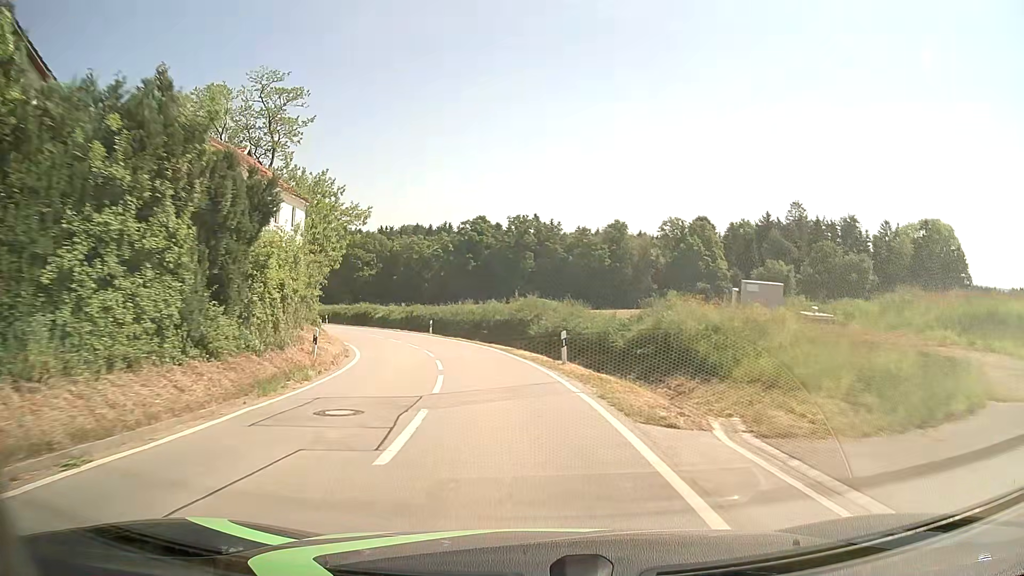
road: tertiary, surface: asphalt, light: Day
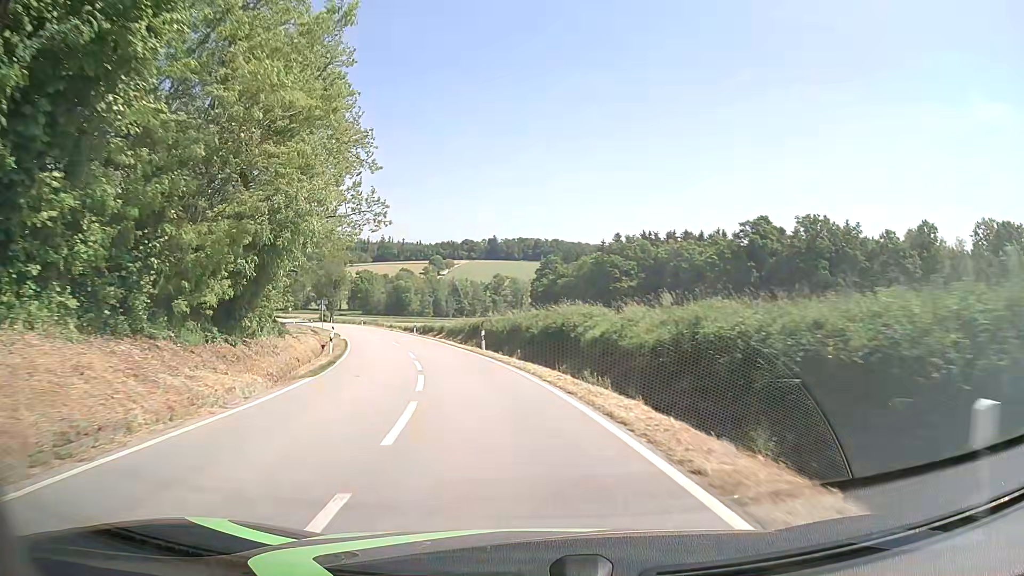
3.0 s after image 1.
(-7.3, +41.7) m; -23°
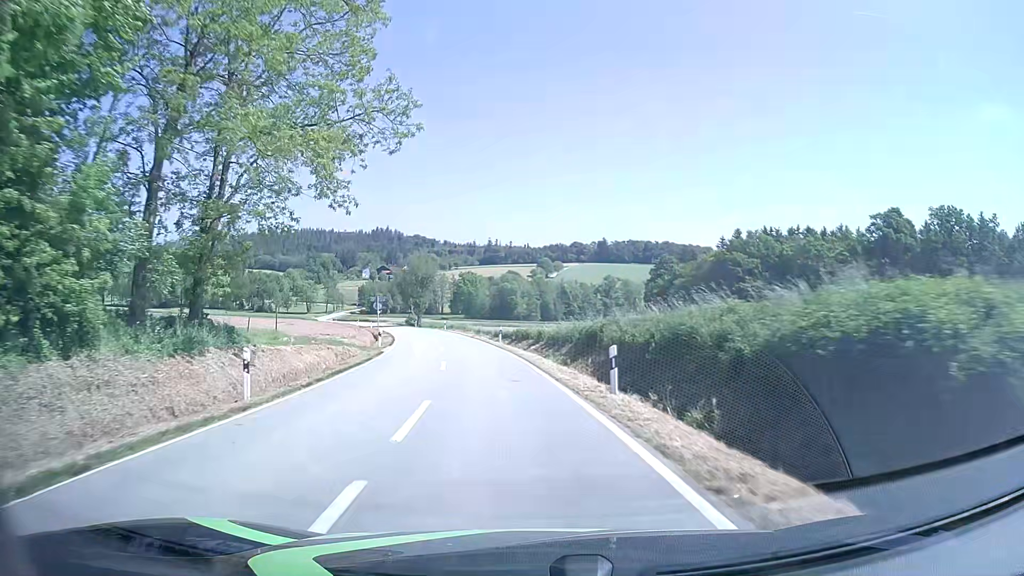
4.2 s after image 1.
(-1.5, +18.1) m; -8°
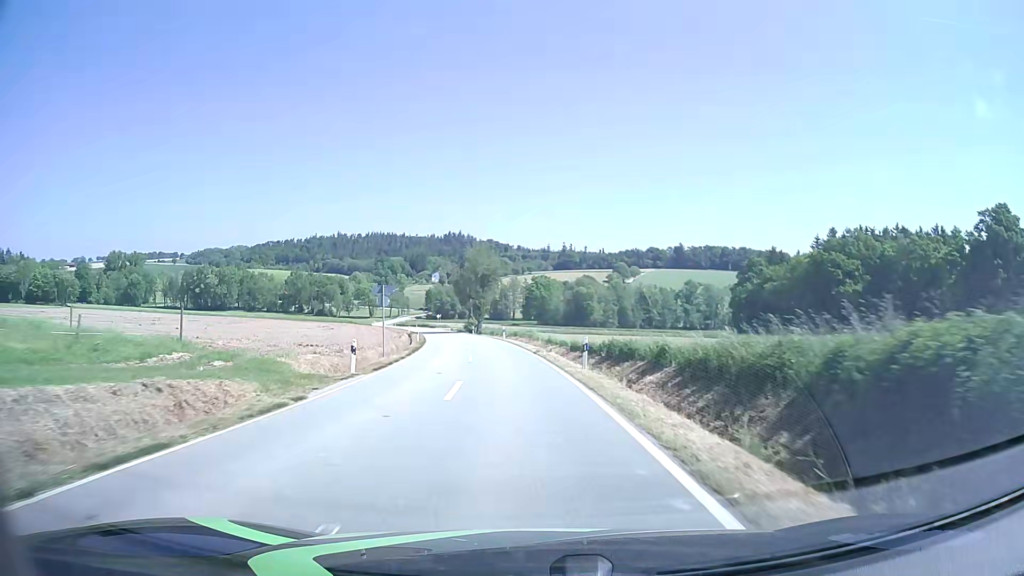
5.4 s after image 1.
(-1.4, +19.2) m; -7°
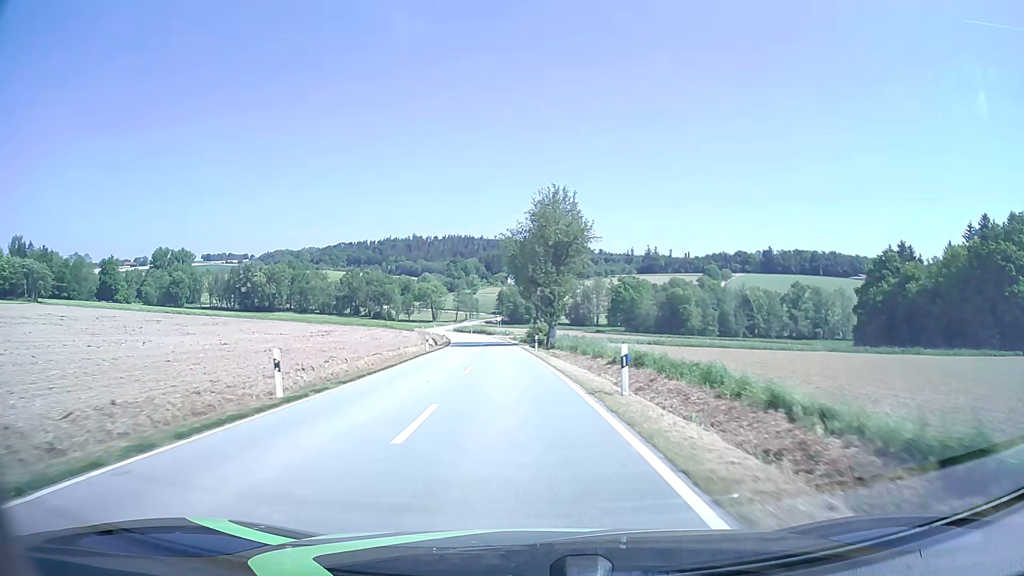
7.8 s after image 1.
(-2.7, +41.4) m; -7°
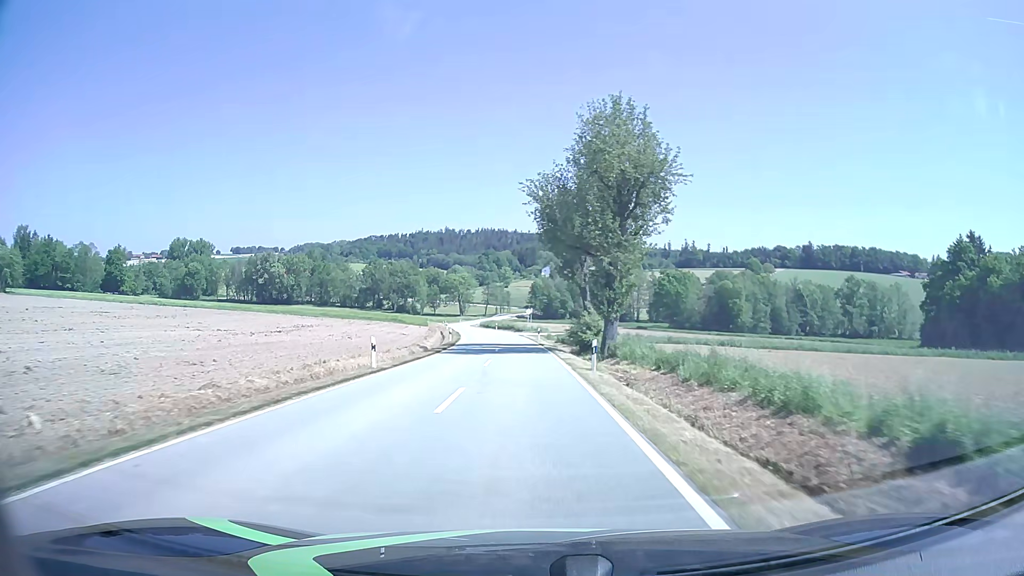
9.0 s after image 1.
(-0.6, +21.6) m; -3°
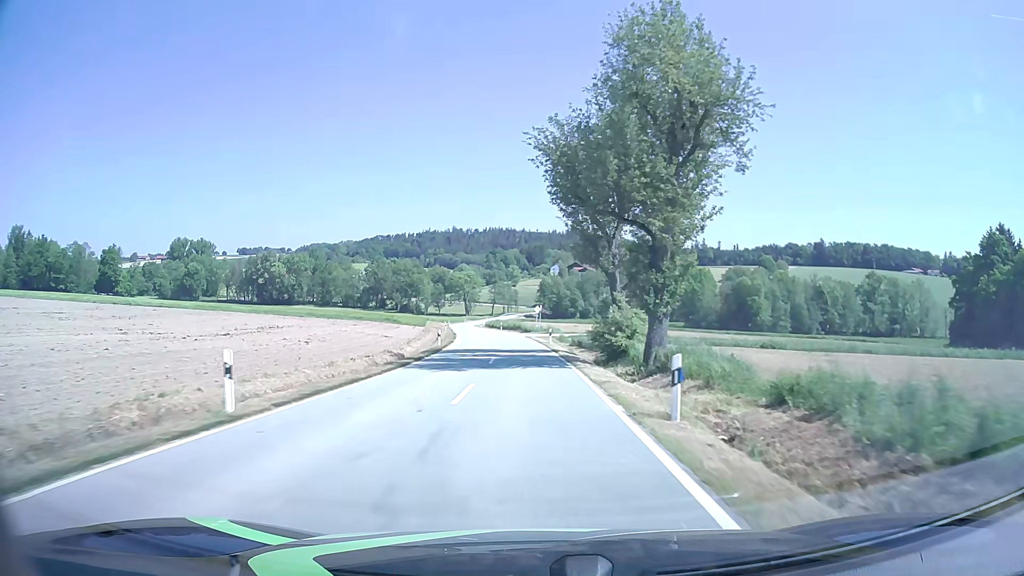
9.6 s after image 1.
(-0.1, +11.0) m; -1°
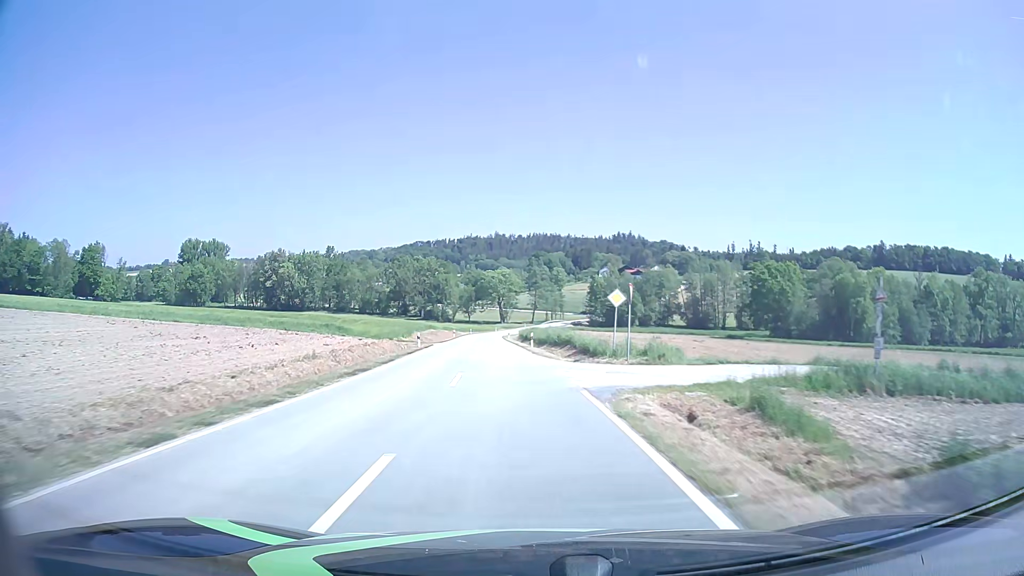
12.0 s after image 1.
(-1.3, +45.3) m; -4°
(0, +10) (-1, +20) (-1, +30) (-2, +40) (-3, +50) (-3, +60) (-4, +70) (-5, +80) (-6, +90) (-6, +100) m
